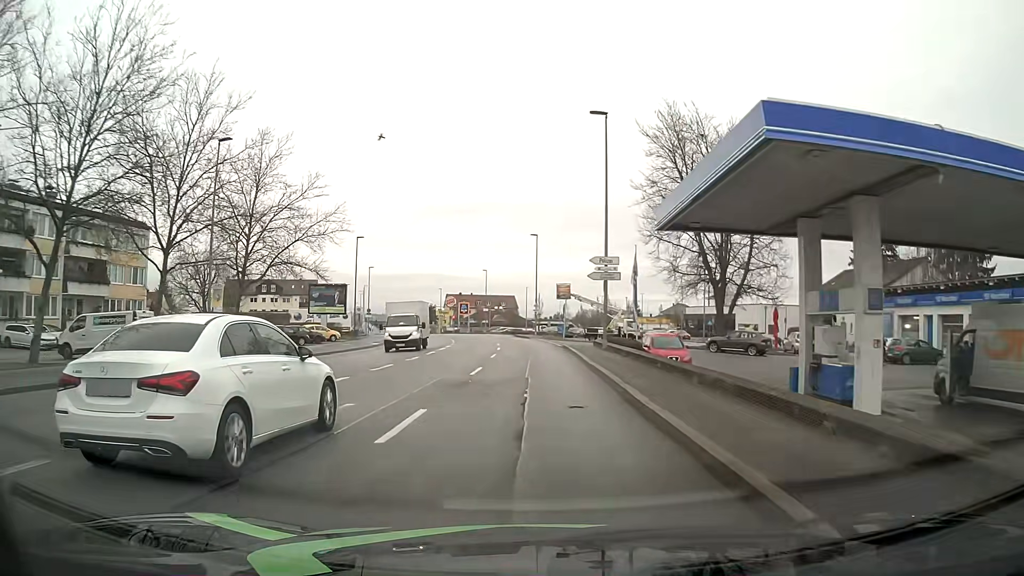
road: tertiary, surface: asphalt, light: Day
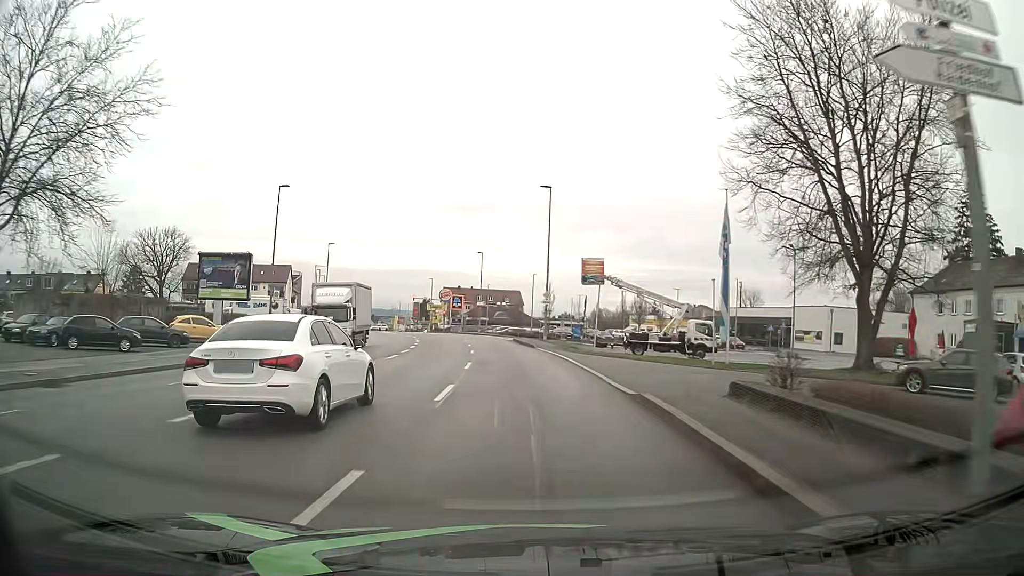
(-0.1, +24.1) m; 0°
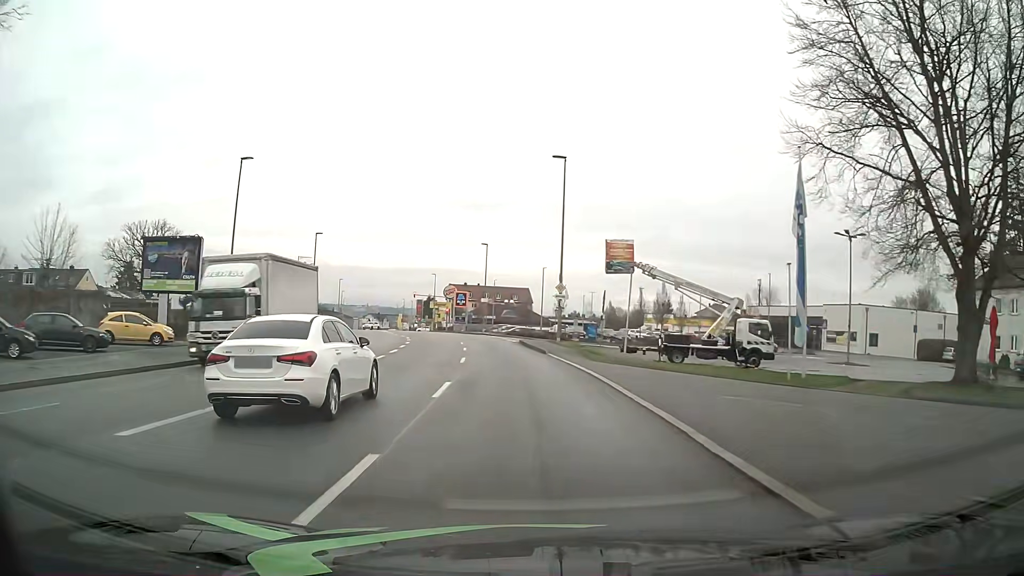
(-0.1, +7.9) m; -1°
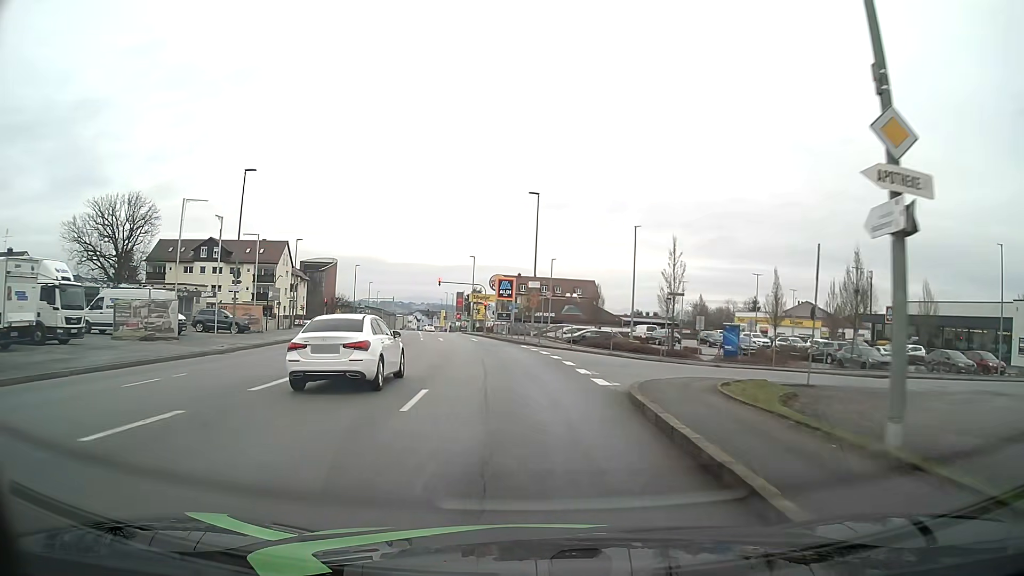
(-1.3, +30.1) m; -5°
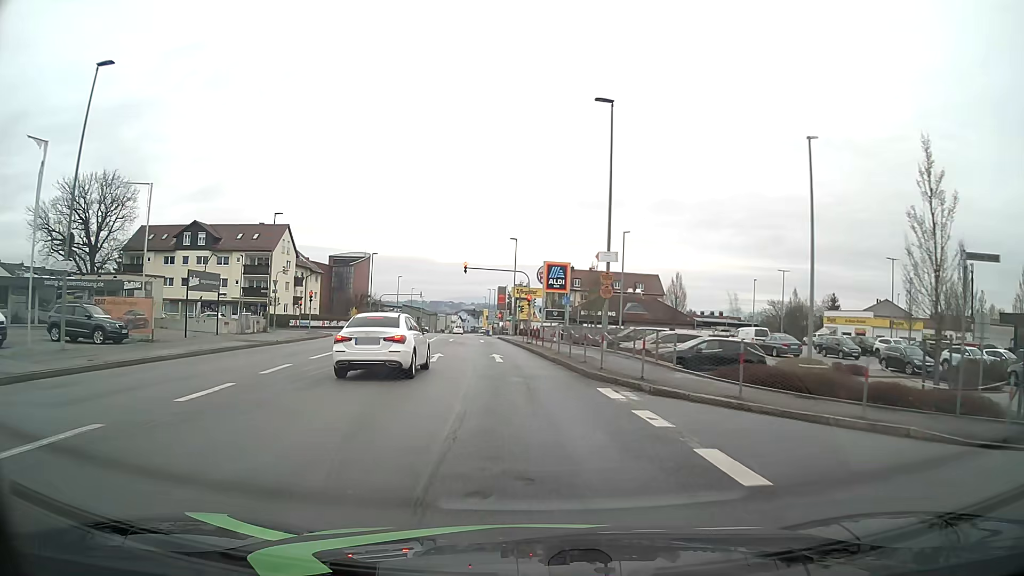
(-0.9, +20.4) m; -5°
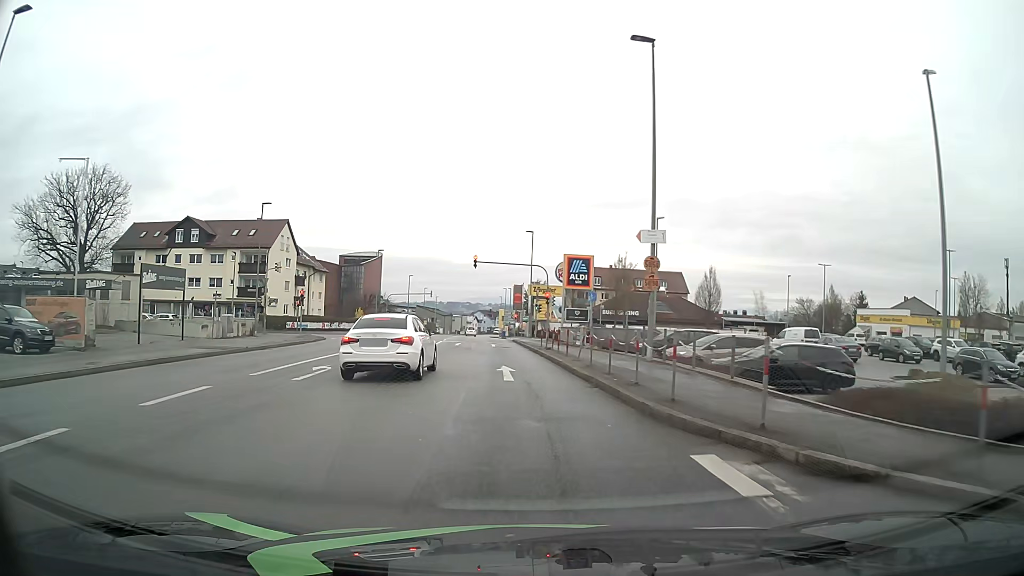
(-0.1, +6.3) m; -1°
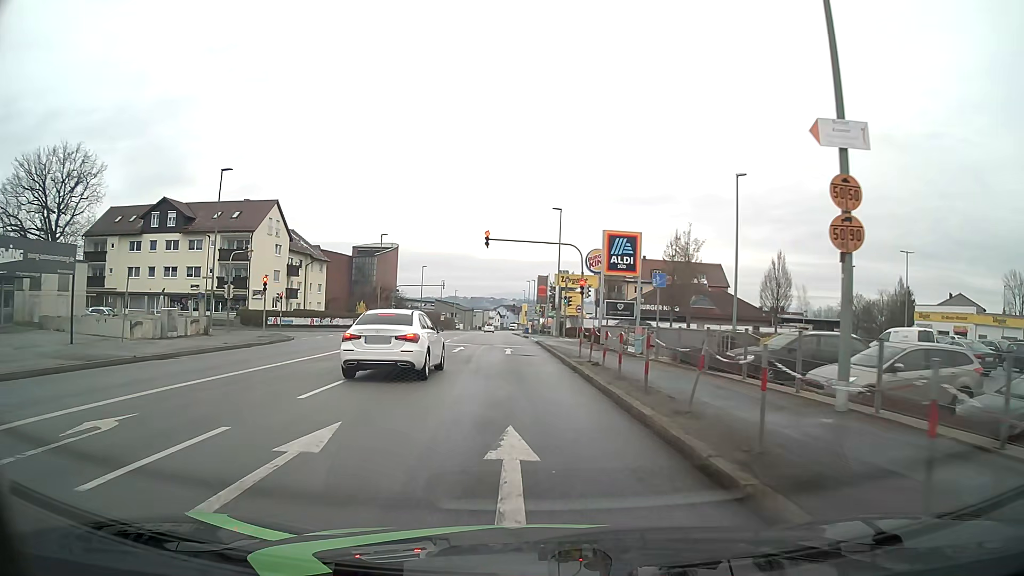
(-0.3, +11.2) m; -2°
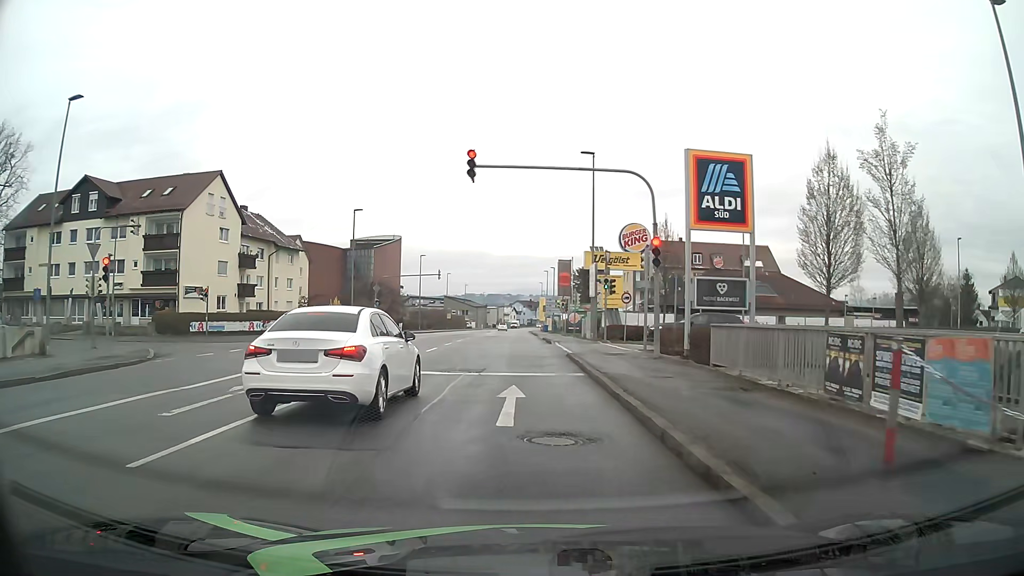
(-0.3, +17.0) m; -1°
(0, +10) (0, +20) (0, +30) (-1, +40) (-1, +50) (-1, +60) (-1, +70) (-1, +80) (-2, +90) (-2, +100) m
